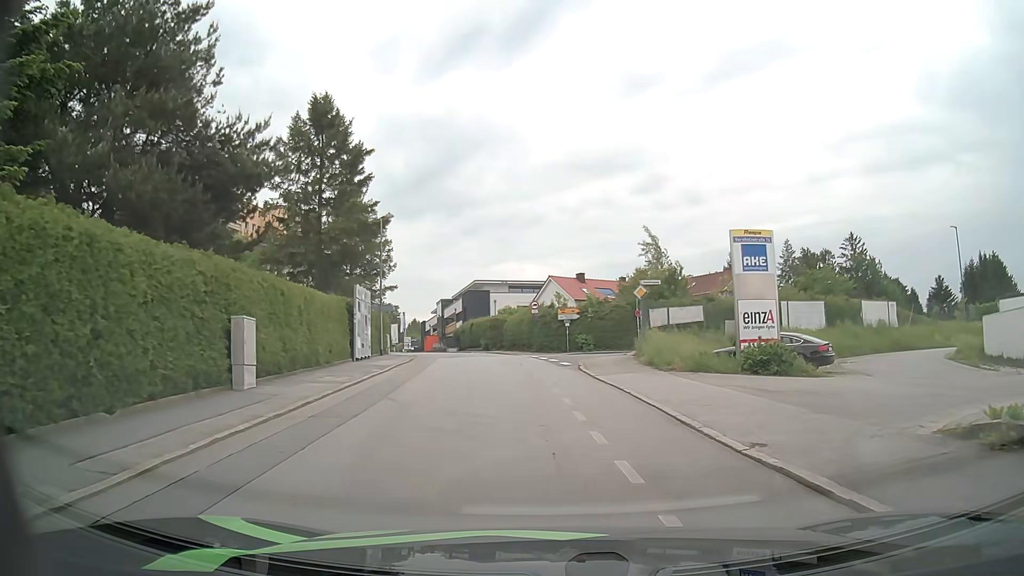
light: Day
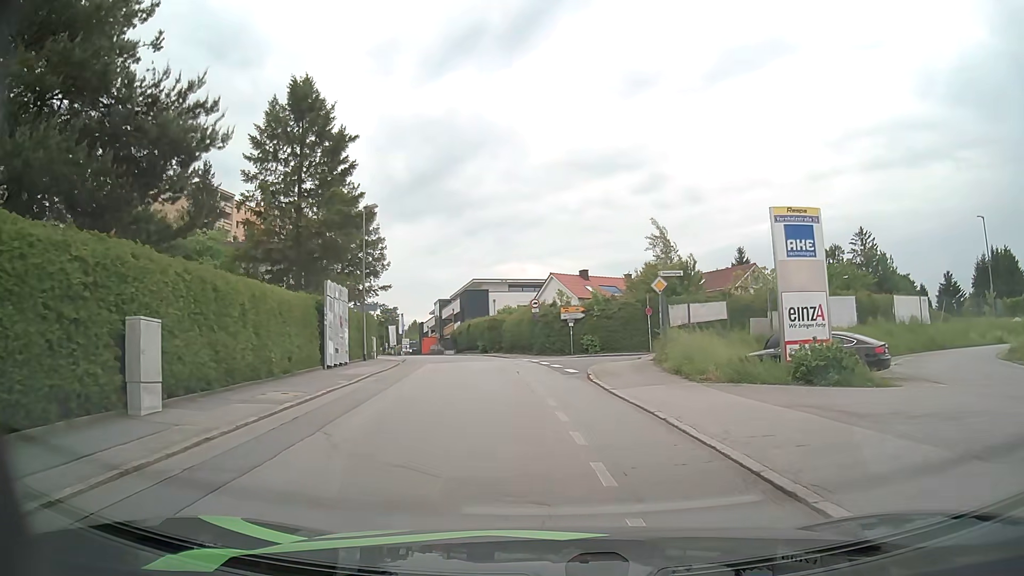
(0.0, +4.0) m; 0°
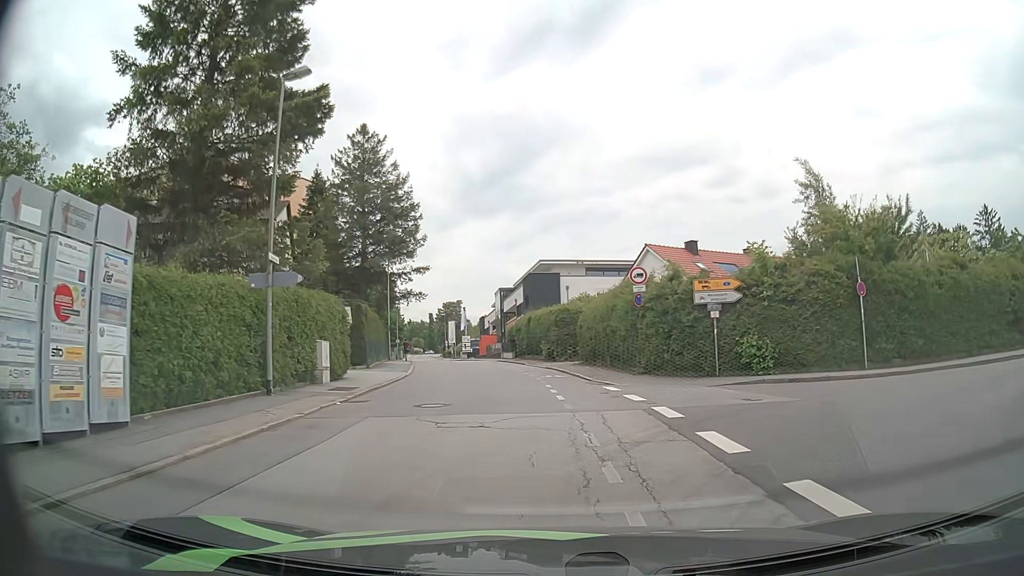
(-1.2, +19.8) m; -7°
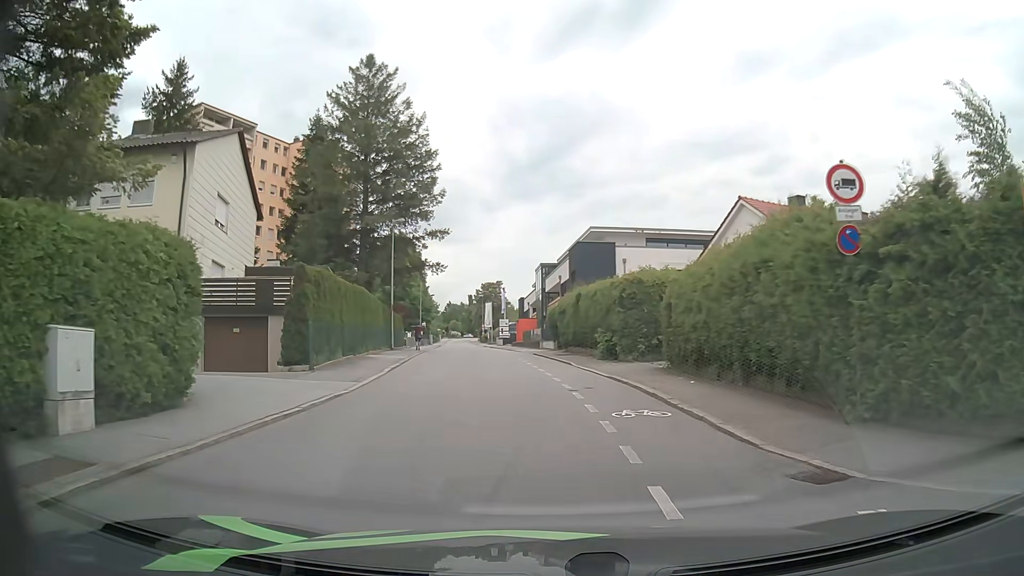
(-0.4, +13.4) m; -3°
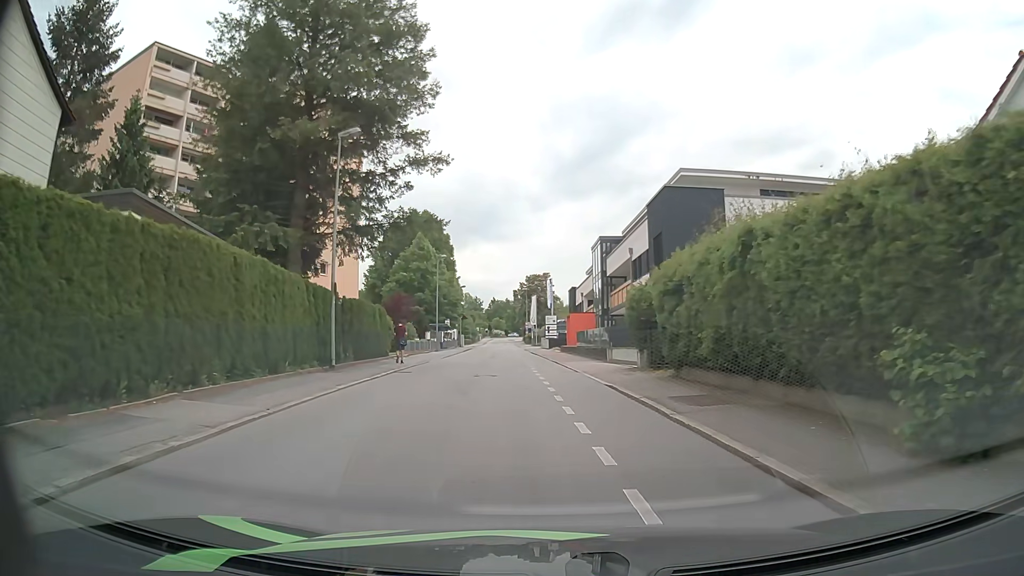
(-1.1, +20.2) m; -4°
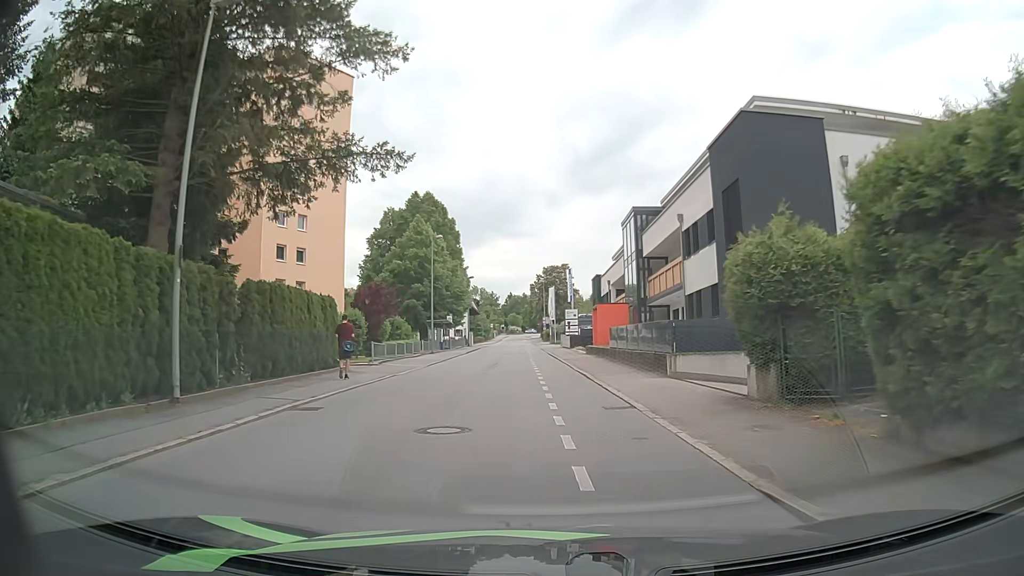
(-0.2, +11.0) m; -2°
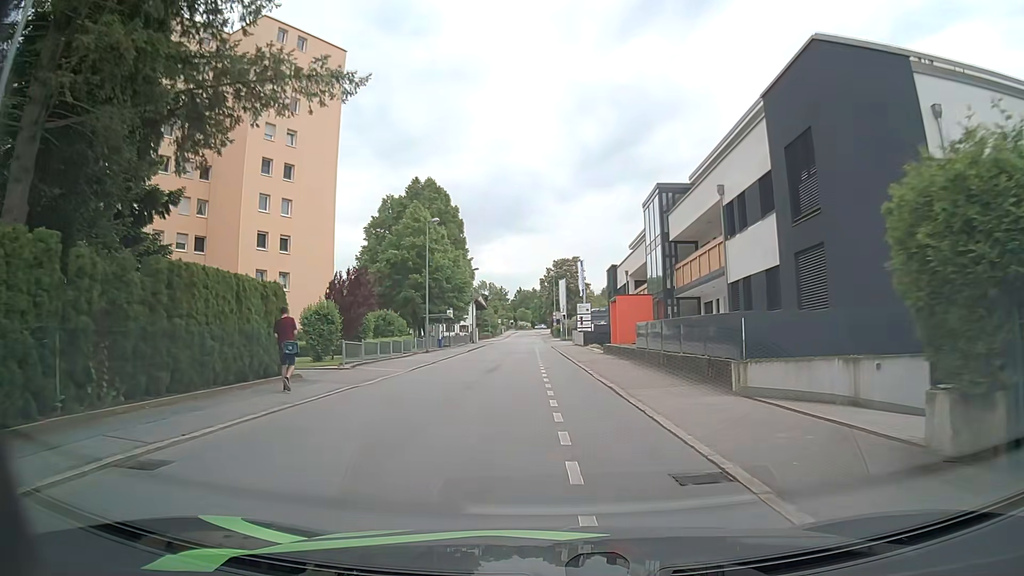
(0.0, +5.8) m; -1°
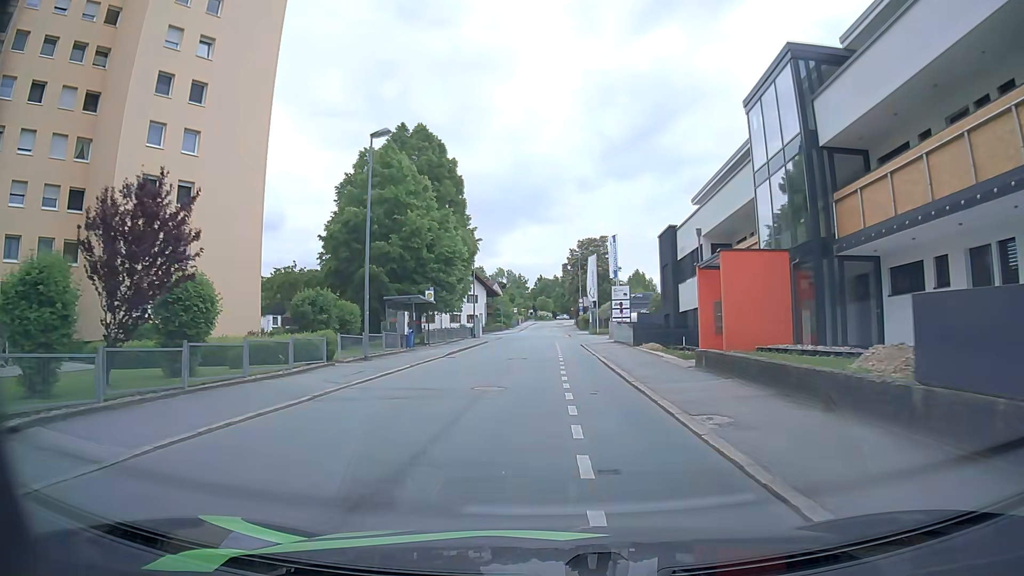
(-0.4, +18.0) m; -2°
